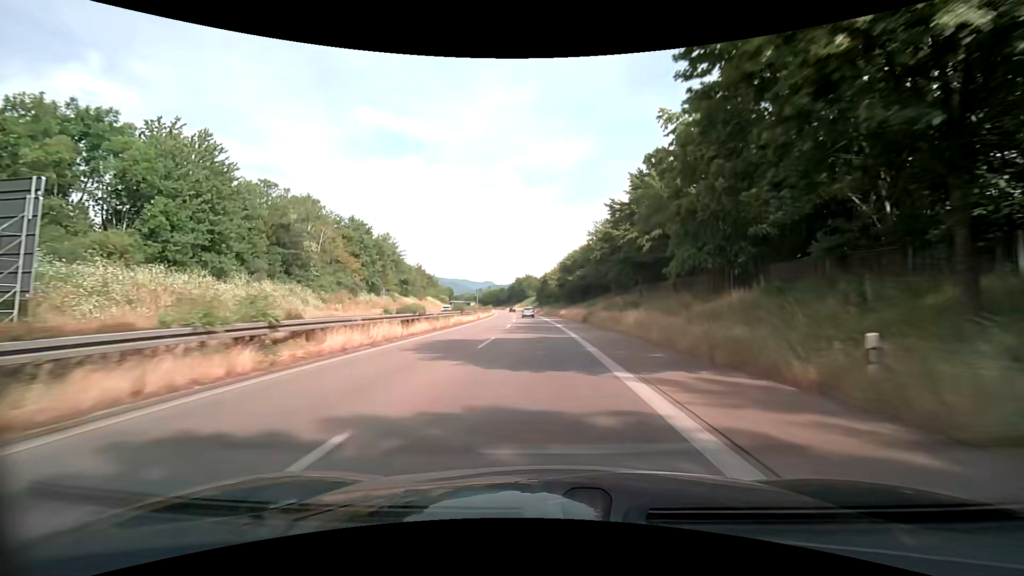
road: trunk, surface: asphalt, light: Day
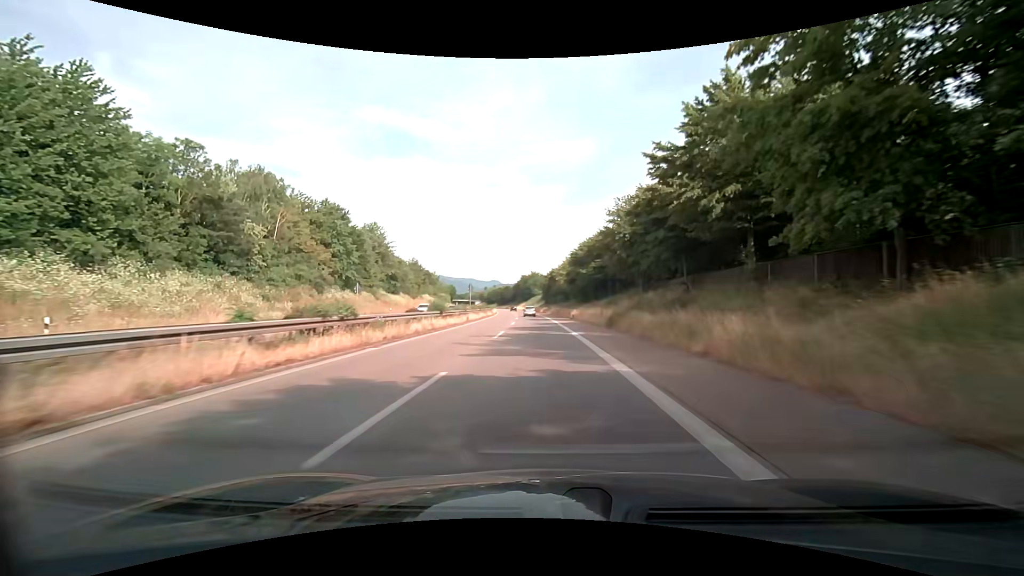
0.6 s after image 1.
(-0.1, +12.4) m; -1°
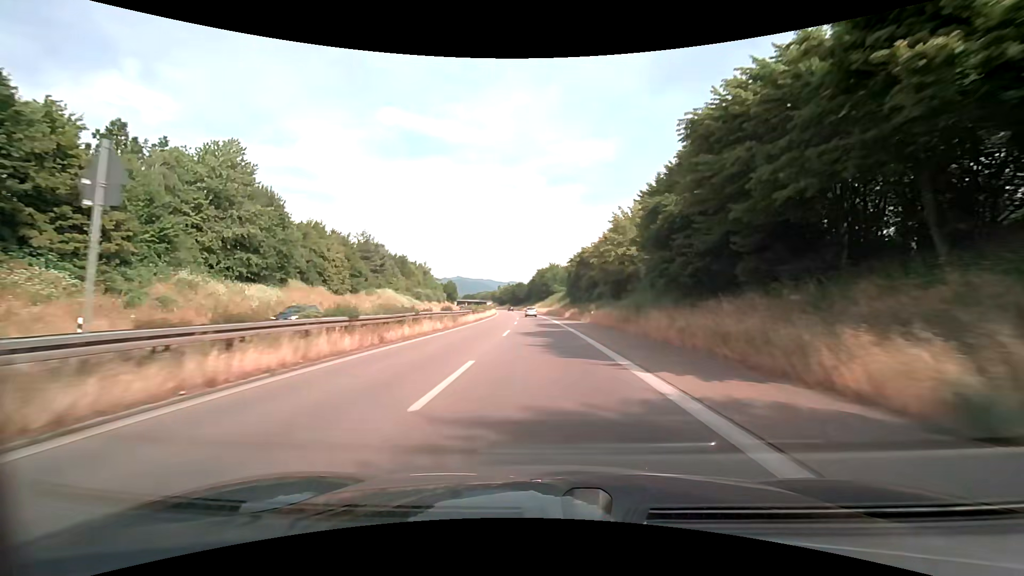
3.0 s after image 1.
(-1.1, +49.5) m; -2°
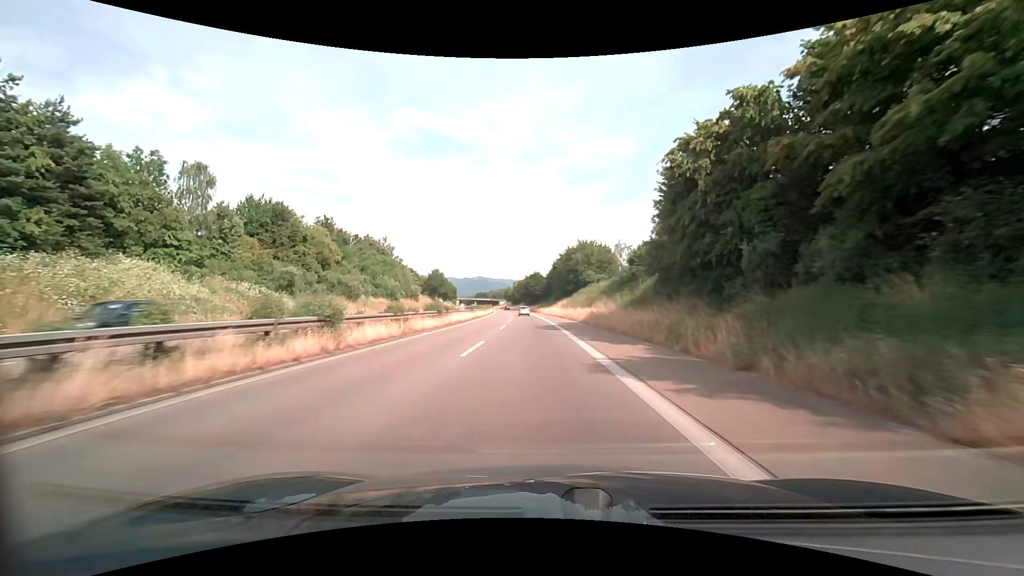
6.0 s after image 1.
(-1.1, +61.9) m; -2°
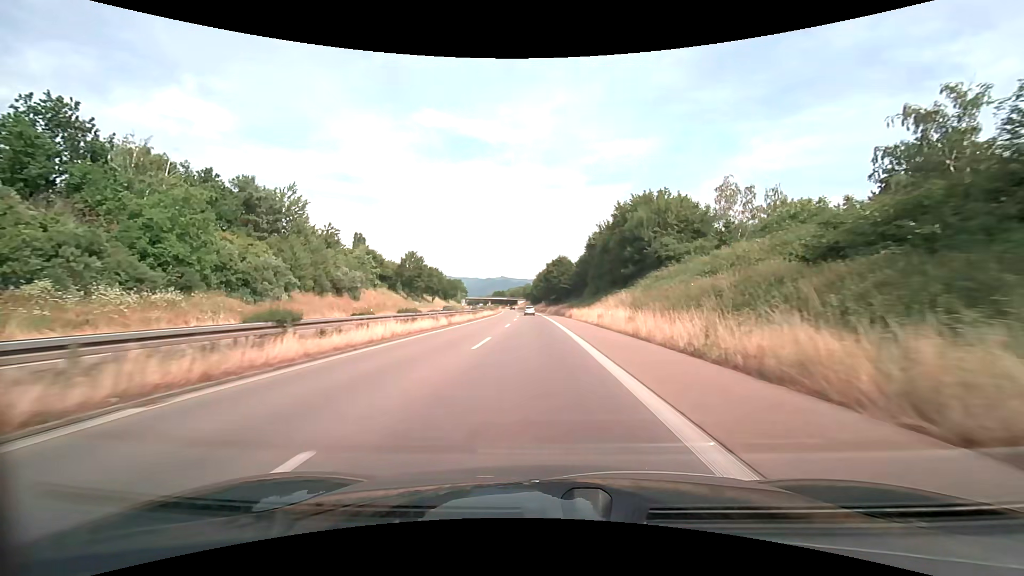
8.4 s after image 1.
(-1.1, +49.4) m; -3°
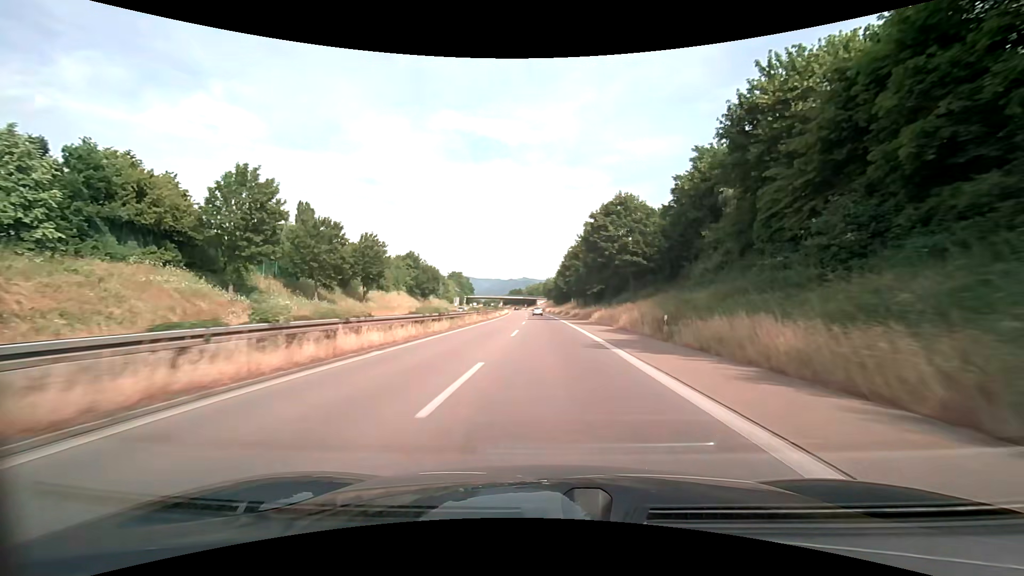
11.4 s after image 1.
(-1.7, +61.7) m; -3°
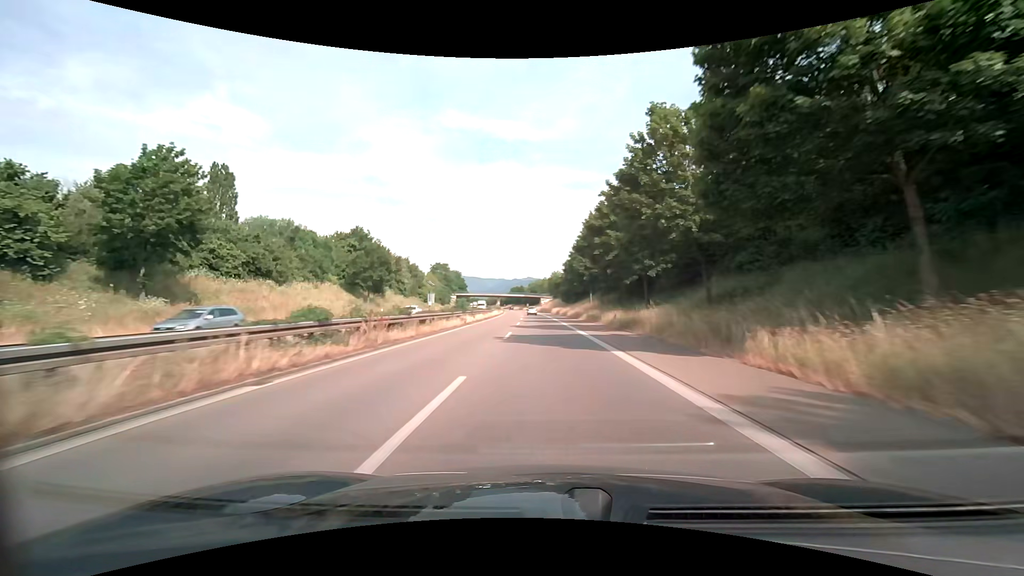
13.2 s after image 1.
(-0.1, +37.0) m; -1°
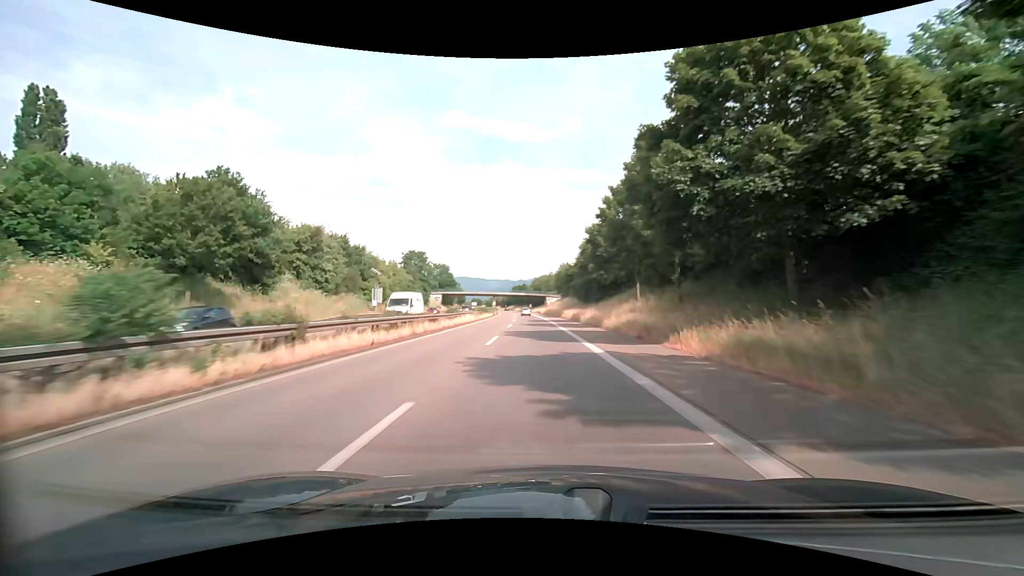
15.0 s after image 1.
(-0.1, +37.0) m; -1°
(0, +10) (0, +20) (0, +30) (0, +40) (-1, +50) (-1, +60) (-2, +70) (-2, +80) (-3, +90) (-4, +100) m
